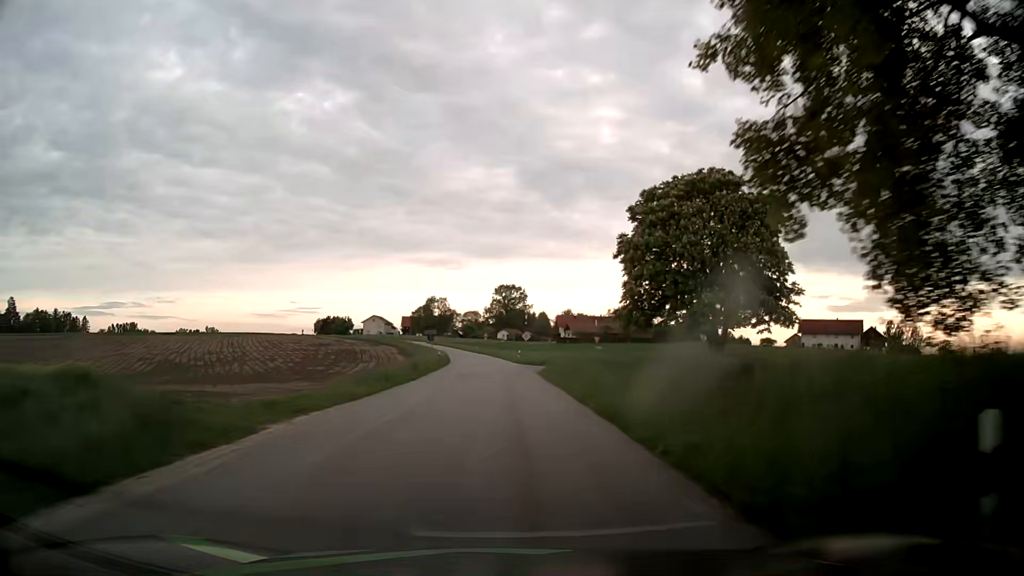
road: tertiary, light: Day
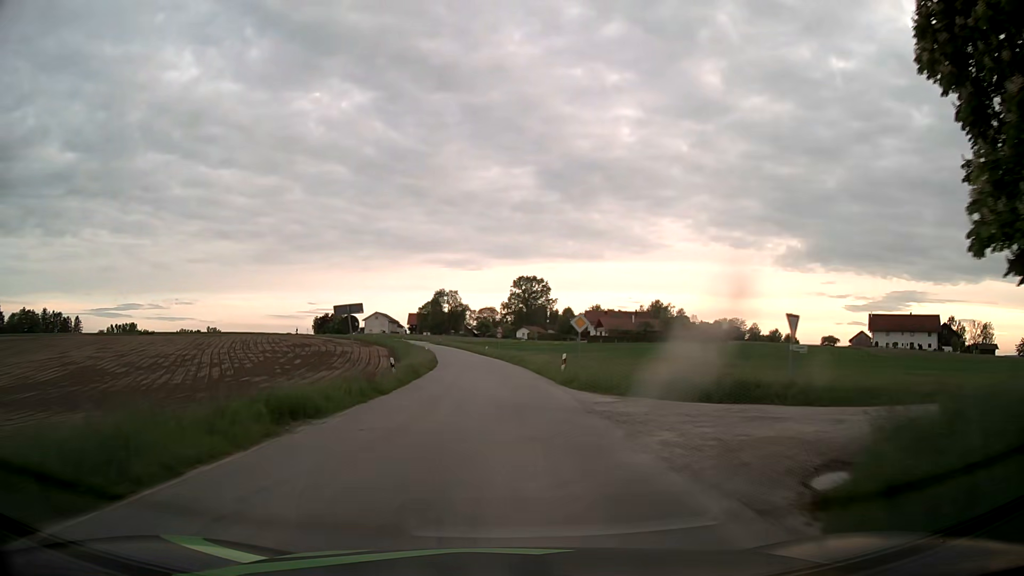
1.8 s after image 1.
(-0.5, +32.4) m; -2°
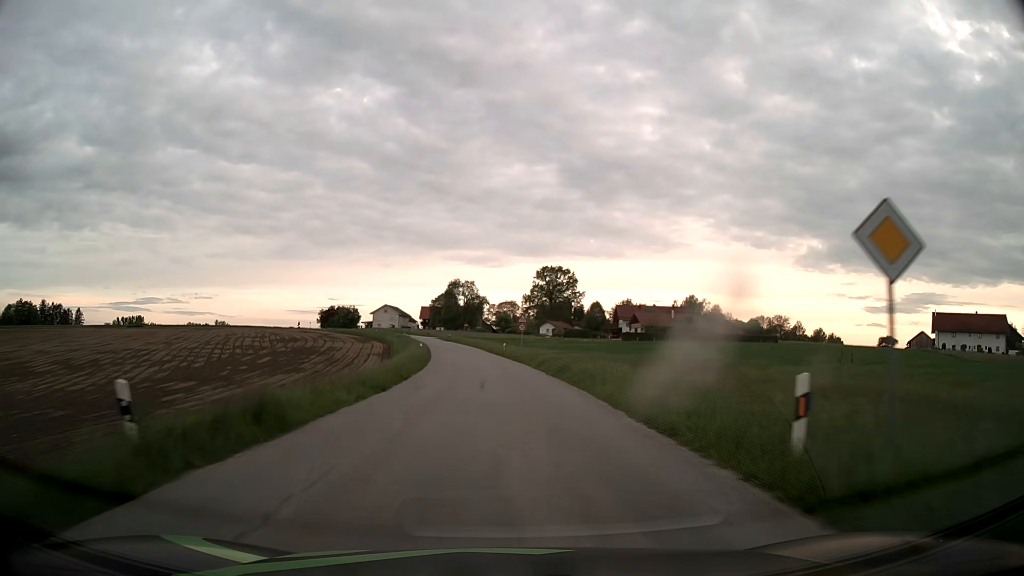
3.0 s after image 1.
(-0.4, +21.5) m; -2°
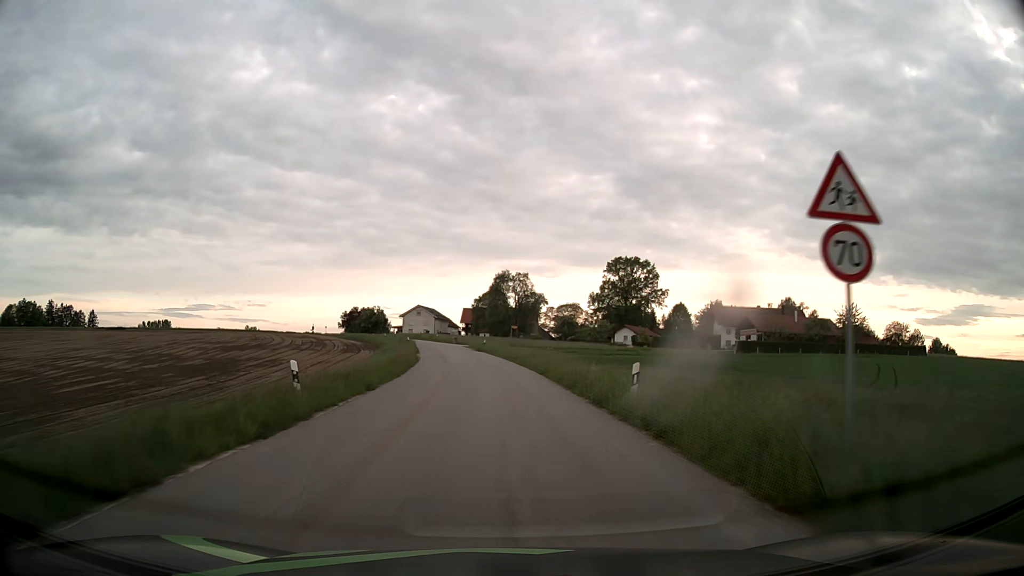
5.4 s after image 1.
(-1.3, +42.9) m; -5°
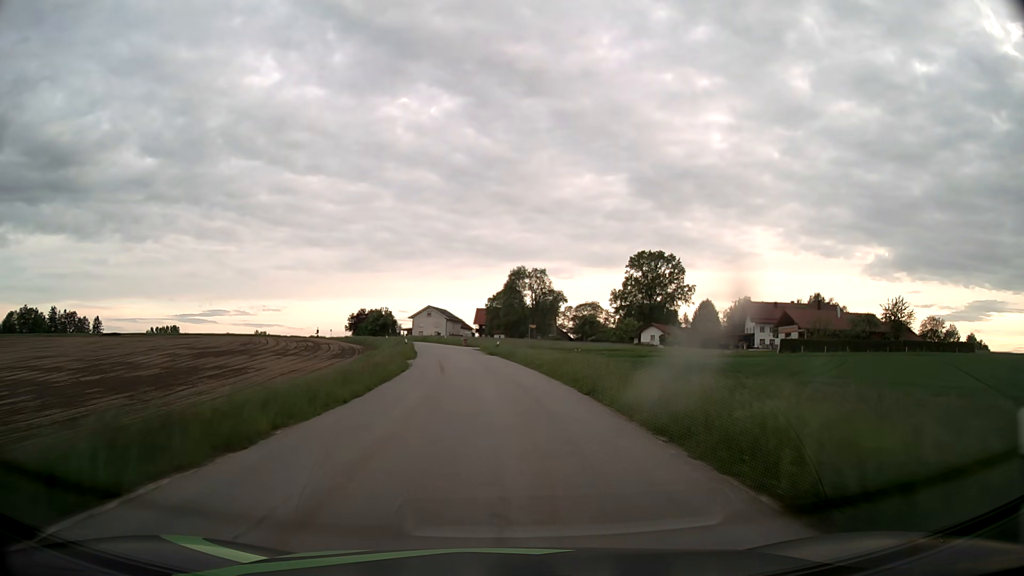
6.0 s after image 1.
(-0.1, +10.7) m; -1°
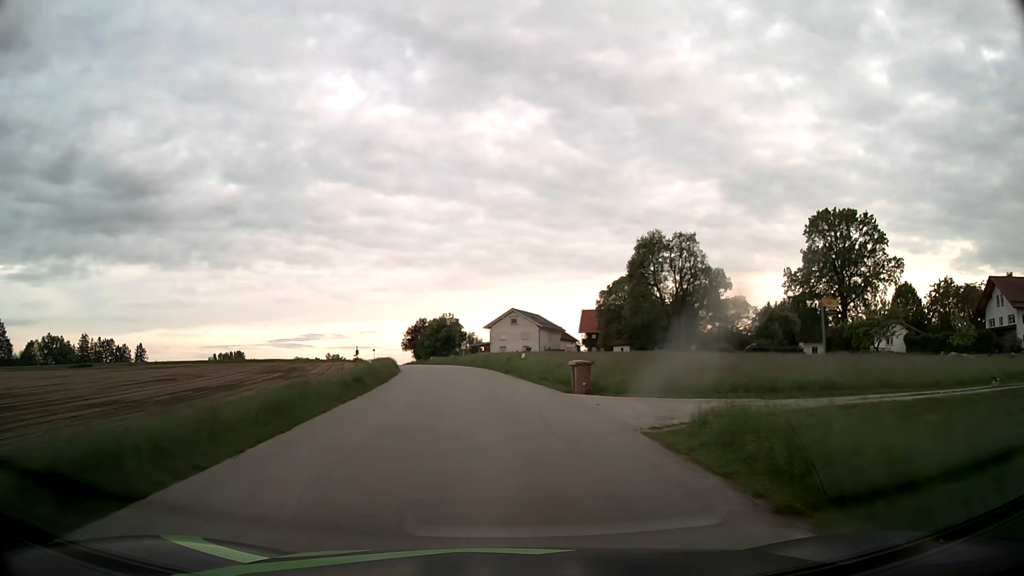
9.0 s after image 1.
(-3.5, +53.0) m; -8°
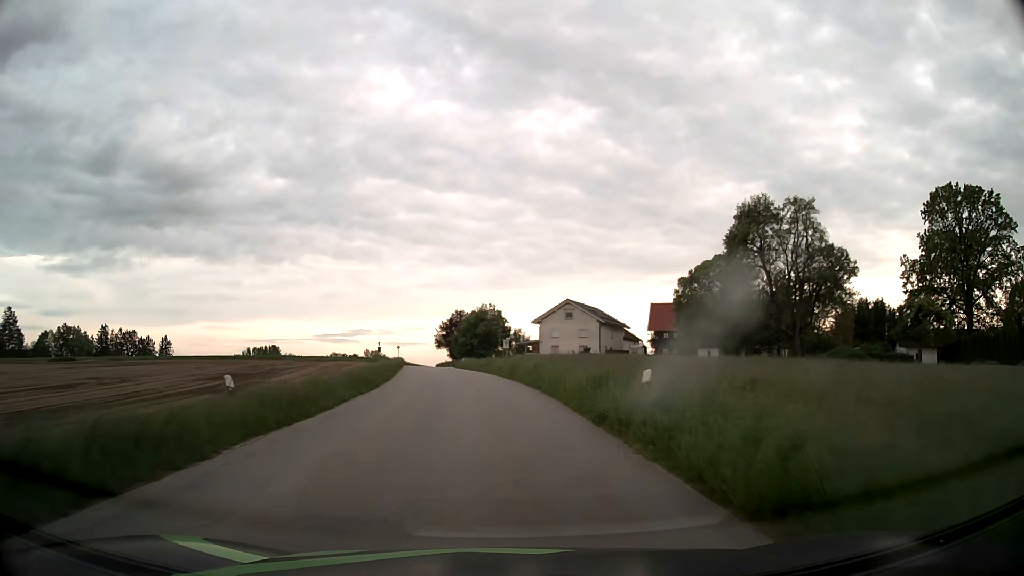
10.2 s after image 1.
(-0.7, +21.2) m; -4°
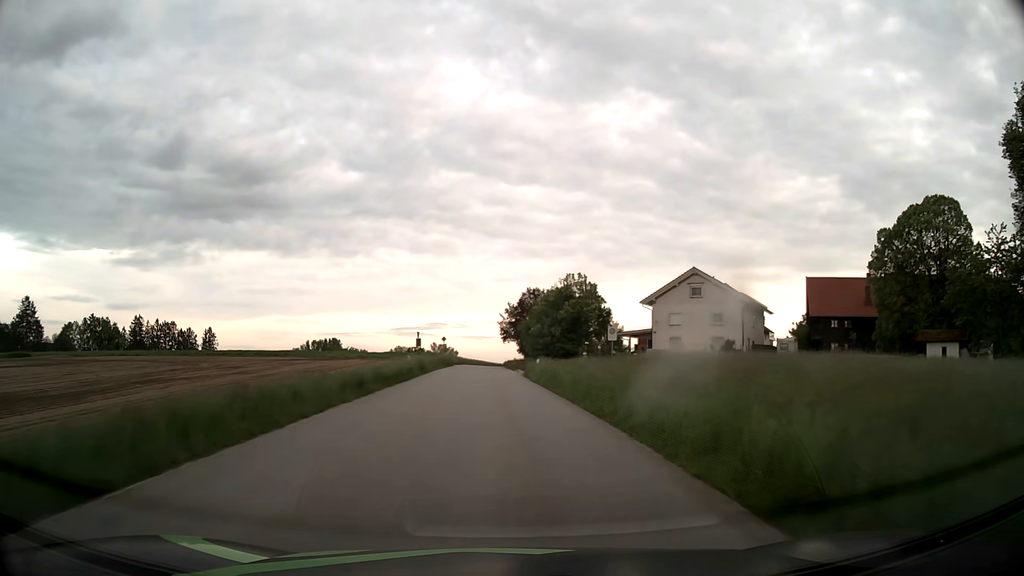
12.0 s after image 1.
(-1.9, +31.9) m; -6°
(0, +10) (0, +20) (-1, +30) (-1, +40) (-2, +50) (-2, +60) (-2, +70) (-3, +80) (-3, +90) (-3, +100) m
